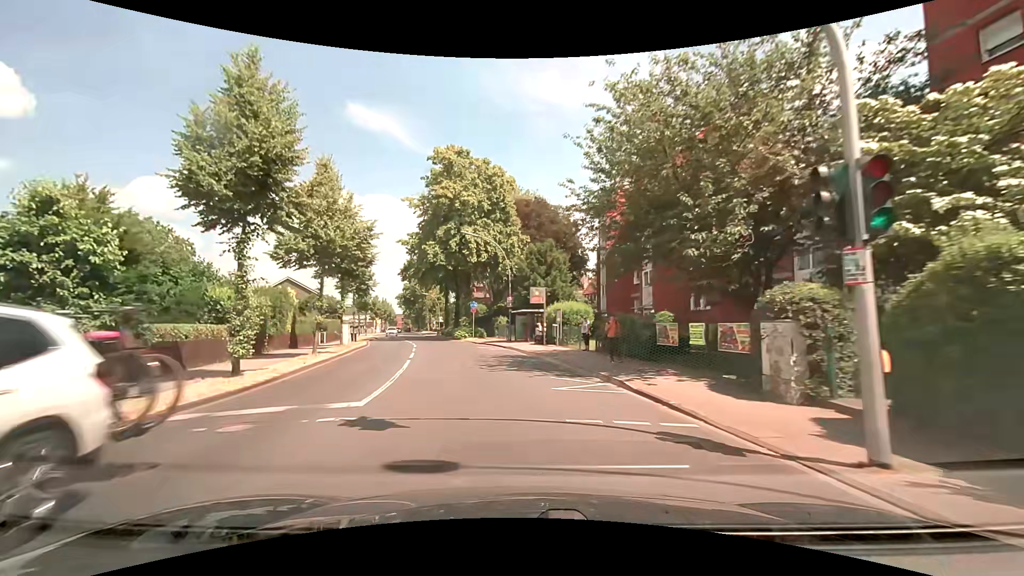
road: secondary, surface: asphalt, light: Day
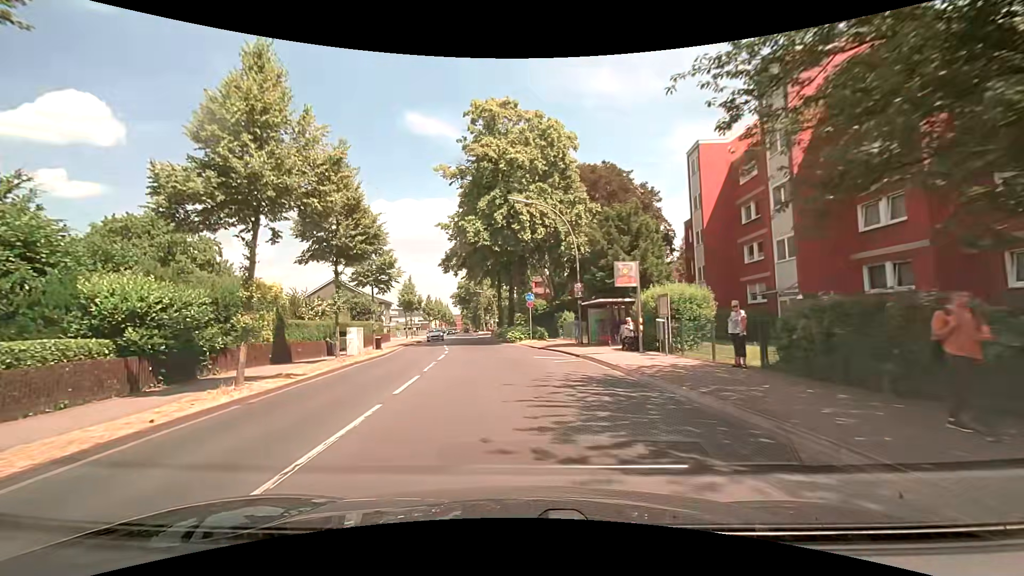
(-0.5, +10.8) m; -7°
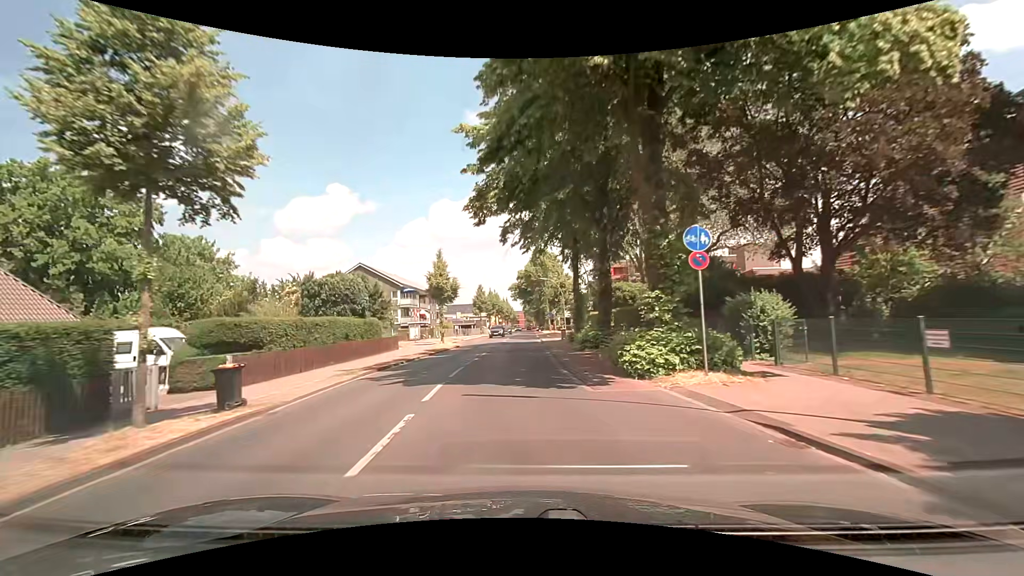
(-1.6, +23.6) m; -7°
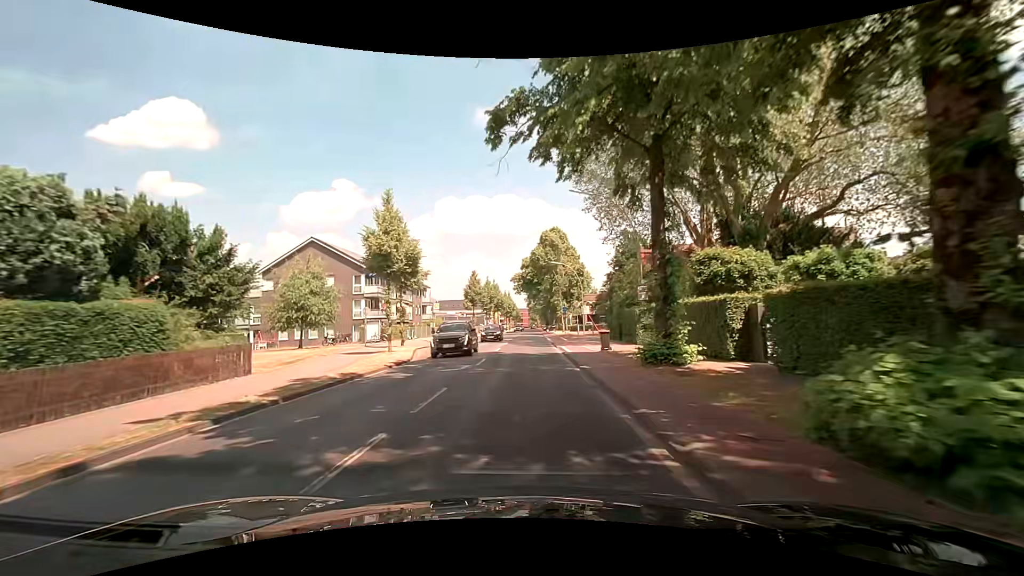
(-0.5, +19.8) m; -1°
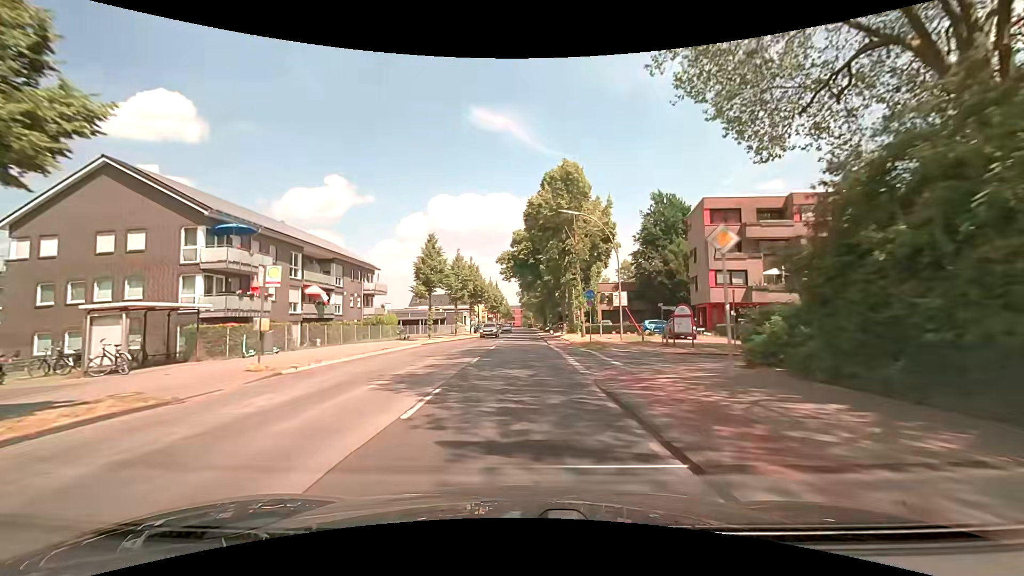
(+0.2, +28.1) m; +1°
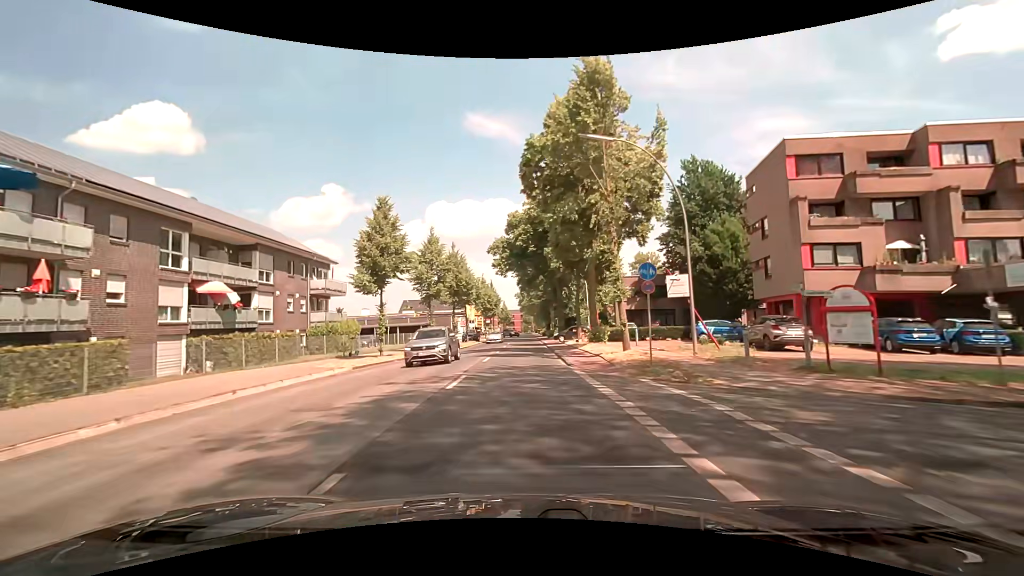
(+0.1, +14.5) m; -1°
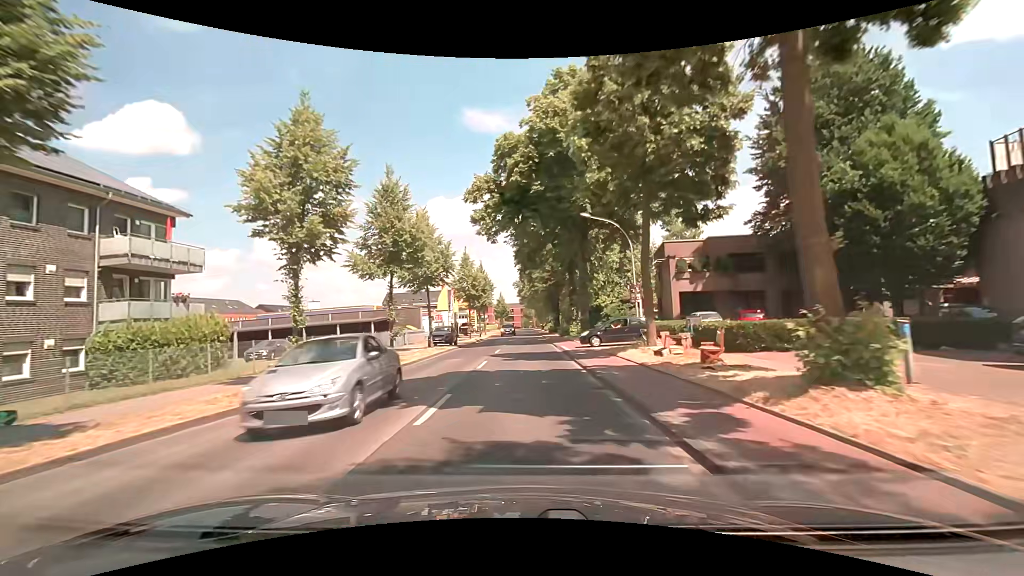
(+0.3, +22.1) m; +1°
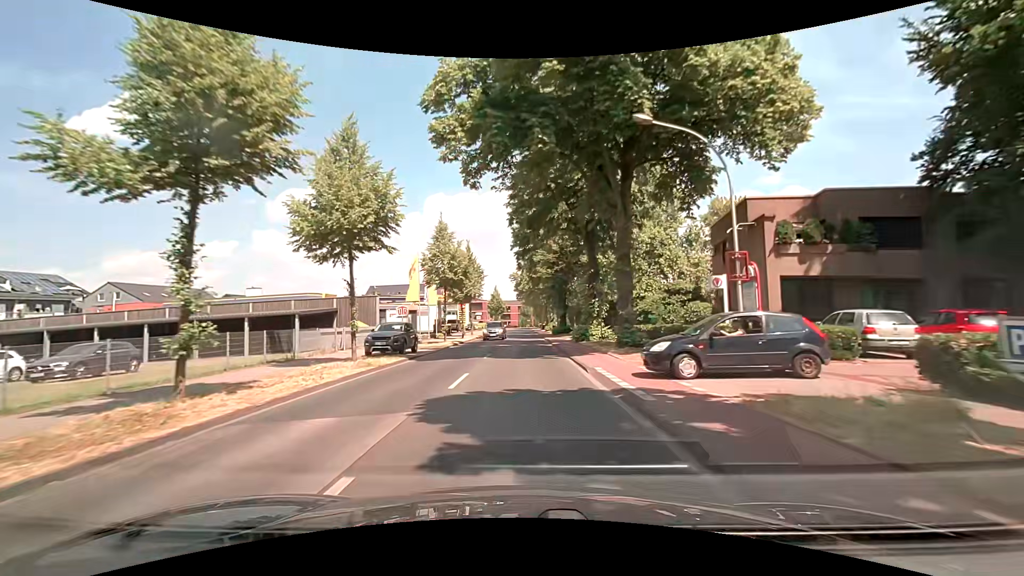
(+0.1, +14.7) m; +1°
(0, +10) (0, +20) (0, +30) (0, +40) (0, +50) (0, +60) (0, +70) (0, +80) (0, +90) (0, +100) m
